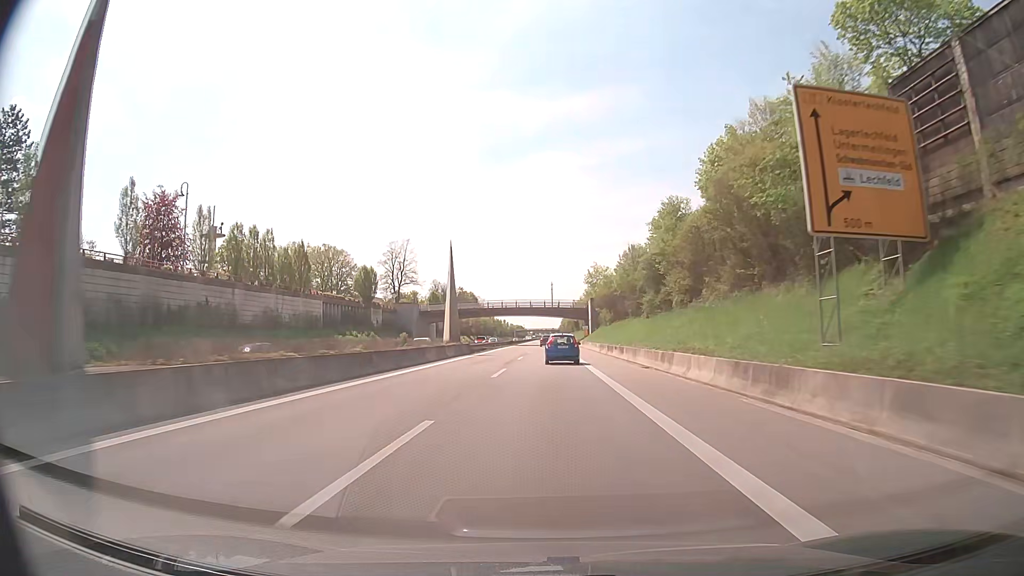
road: trunk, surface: asphalt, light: Day
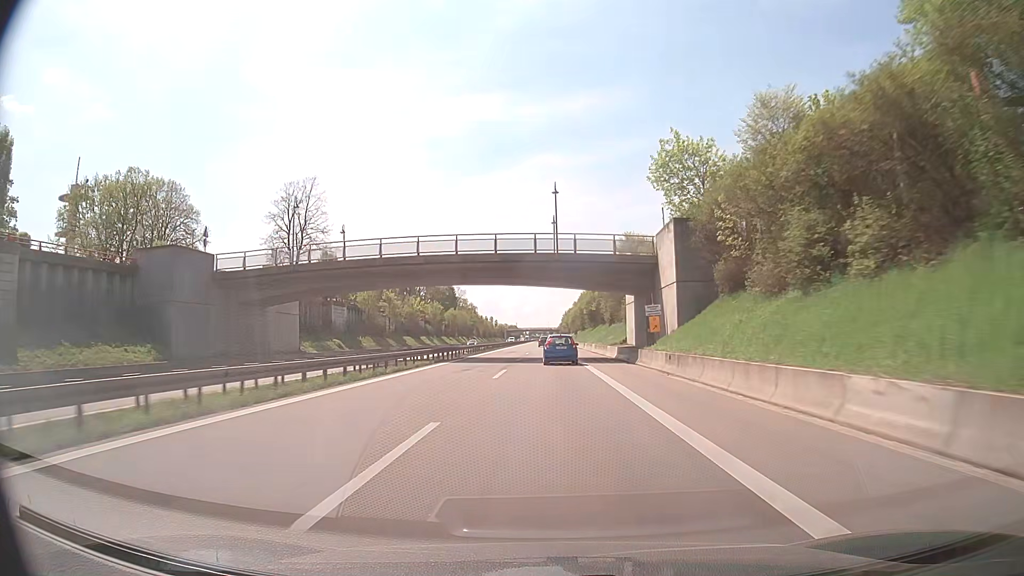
(-0.1, +72.1) m; 0°
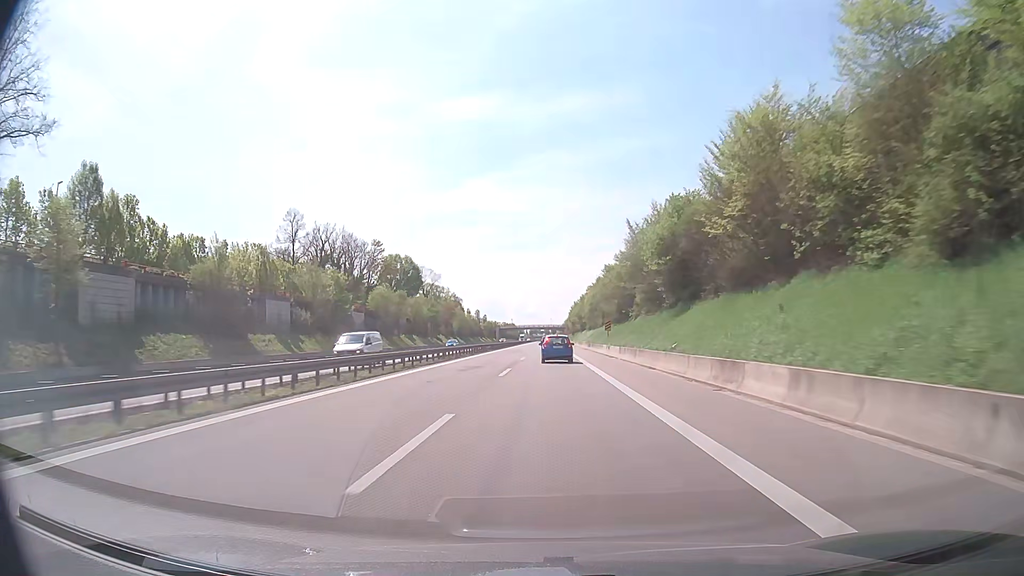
(0.0, +71.0) m; 0°
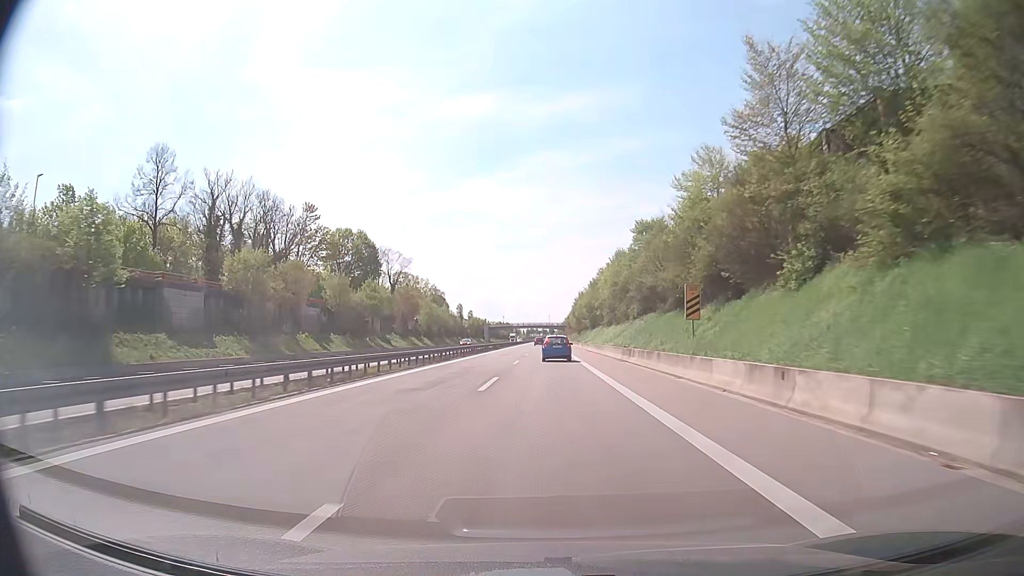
(+0.1, +42.6) m; 0°
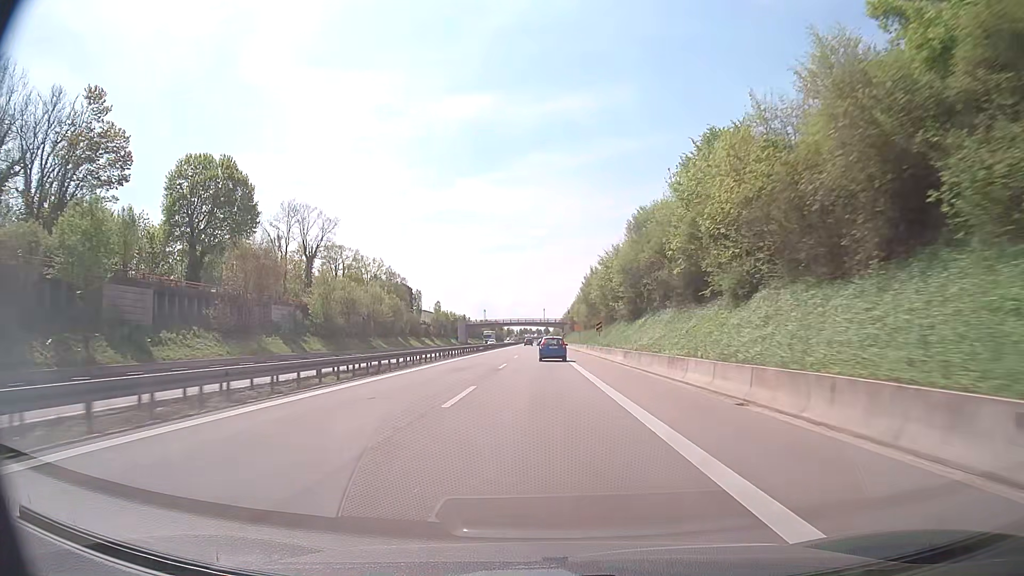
(+0.2, +58.3) m; +1°
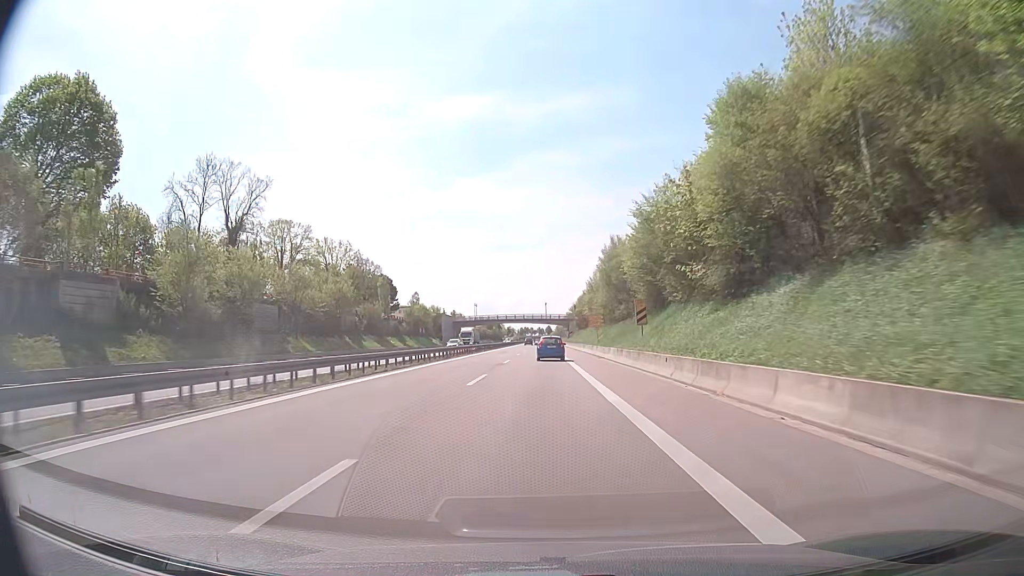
(-0.1, +30.3) m; 0°
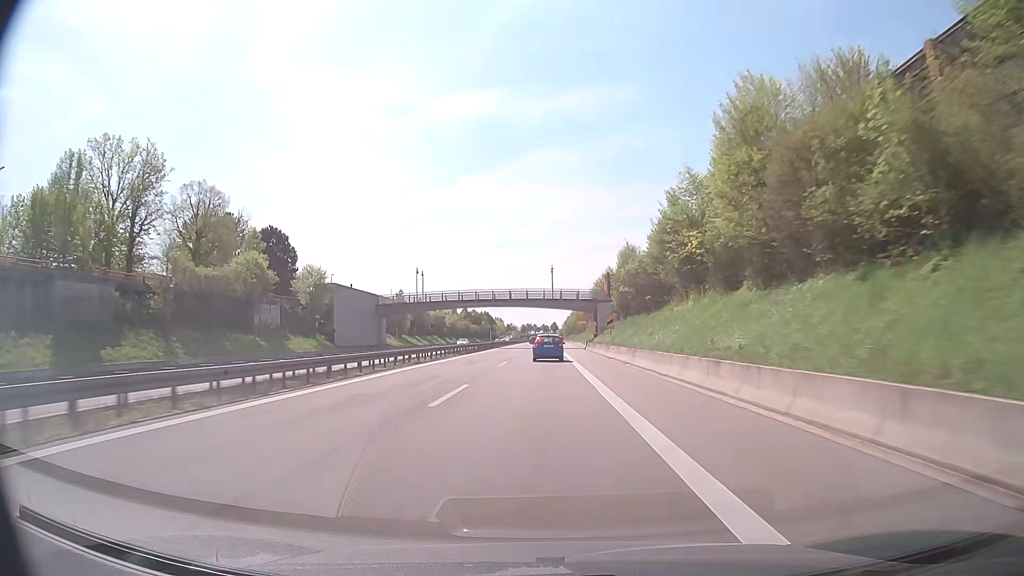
(-0.3, +78.7) m; 0°
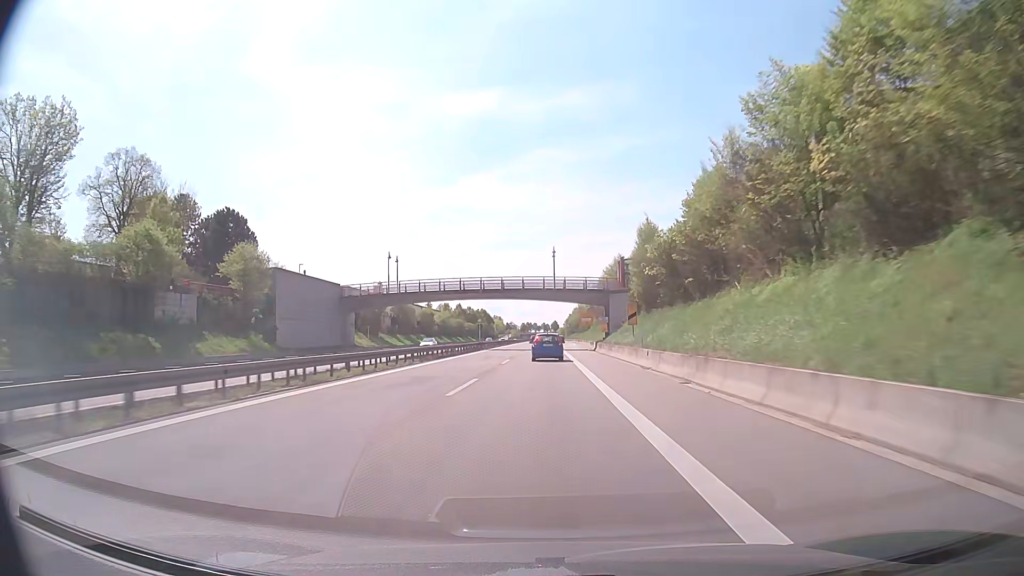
(-0.1, +15.8) m; 0°
(0, +10) (0, +20) (0, +30) (0, +40) (0, +50) (0, +60) (0, +70) (0, +80) (+1, +90) (+1, +100) m
